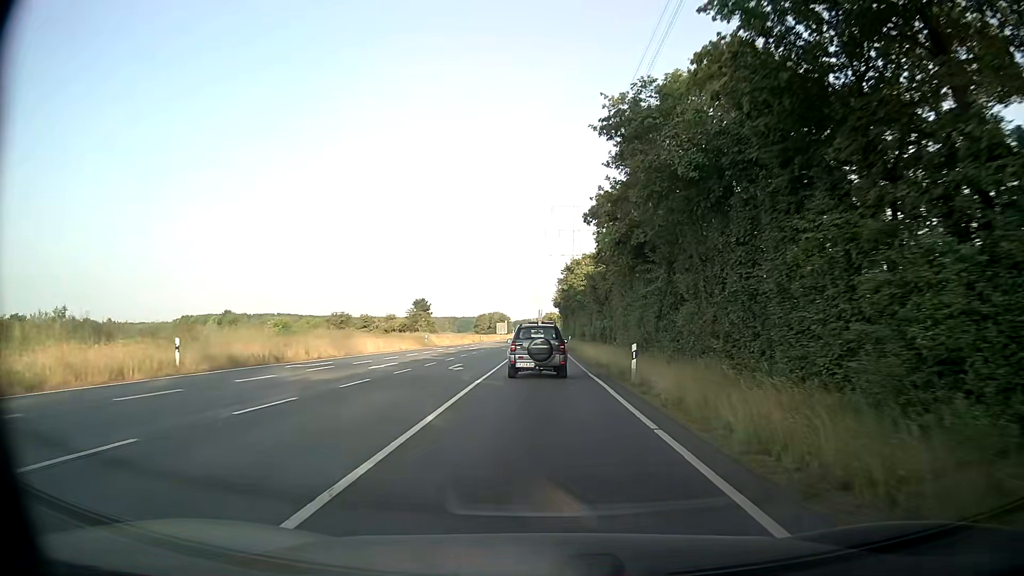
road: secondary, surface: asphalt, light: Day
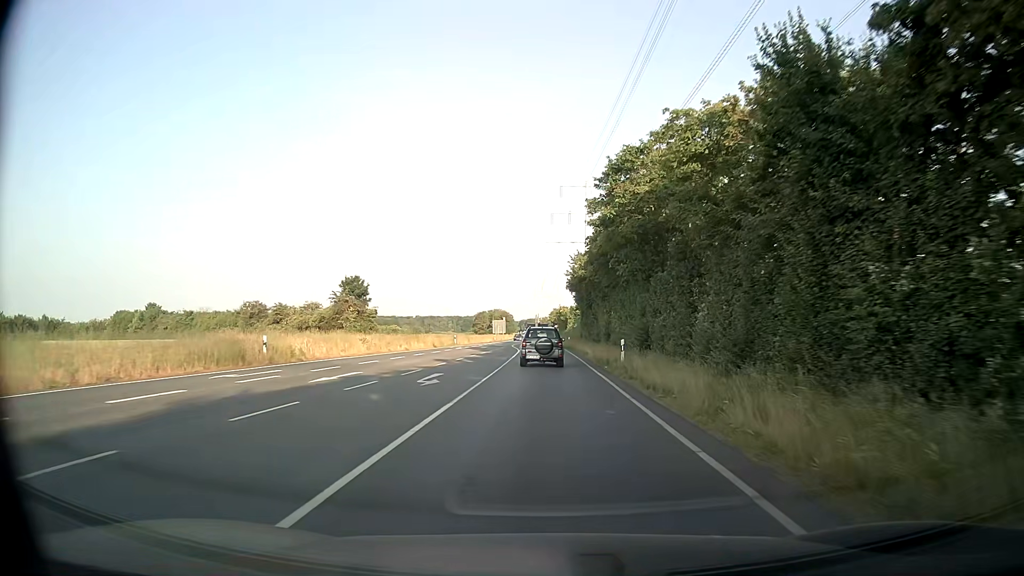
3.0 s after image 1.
(-0.2, +43.1) m; -1°
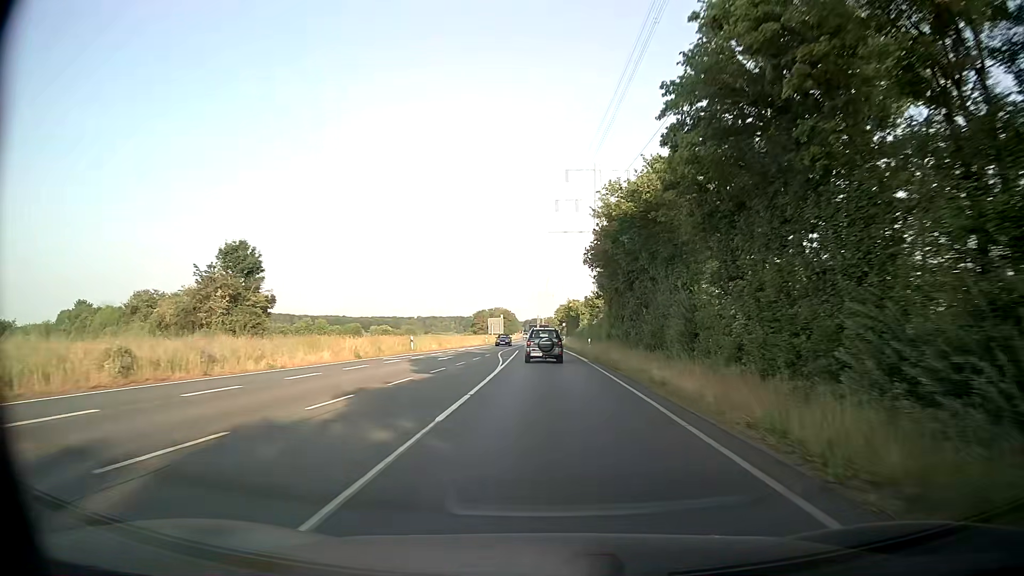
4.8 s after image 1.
(0.0, +28.3) m; 0°
(0, +10) (0, +20) (0, +30) (0, +40) (0, +50) (-1, +60) (-1, +70) (-1, +80) (-1, +90) (-1, +100) m
